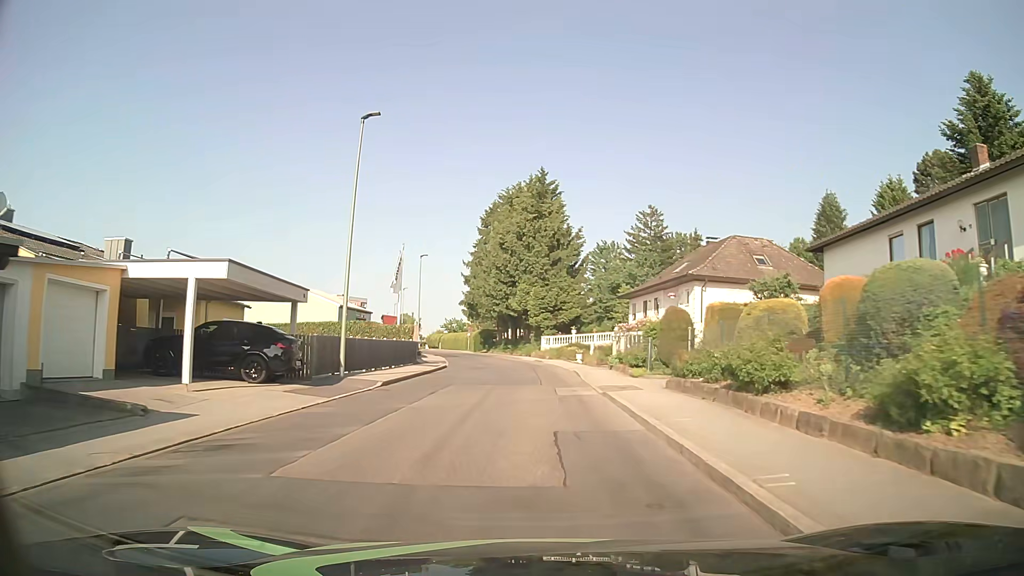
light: Day
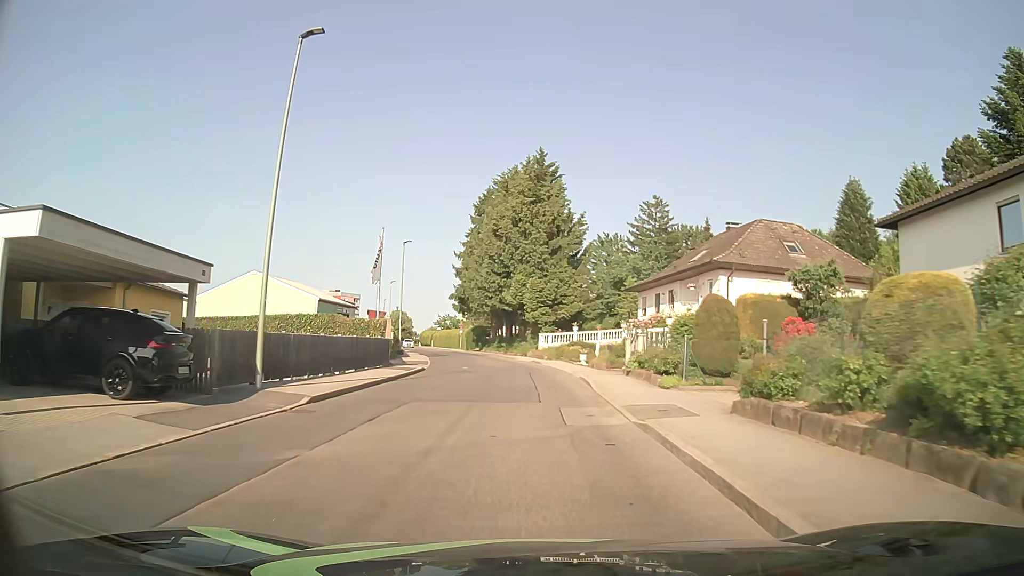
(+0.1, +6.2) m; 0°
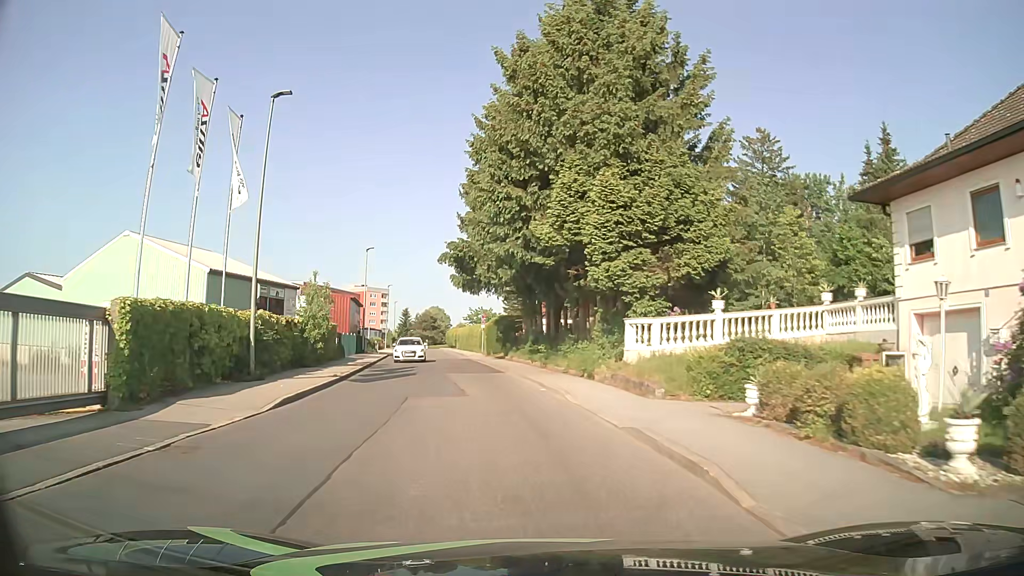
(-0.2, +31.4) m; -4°
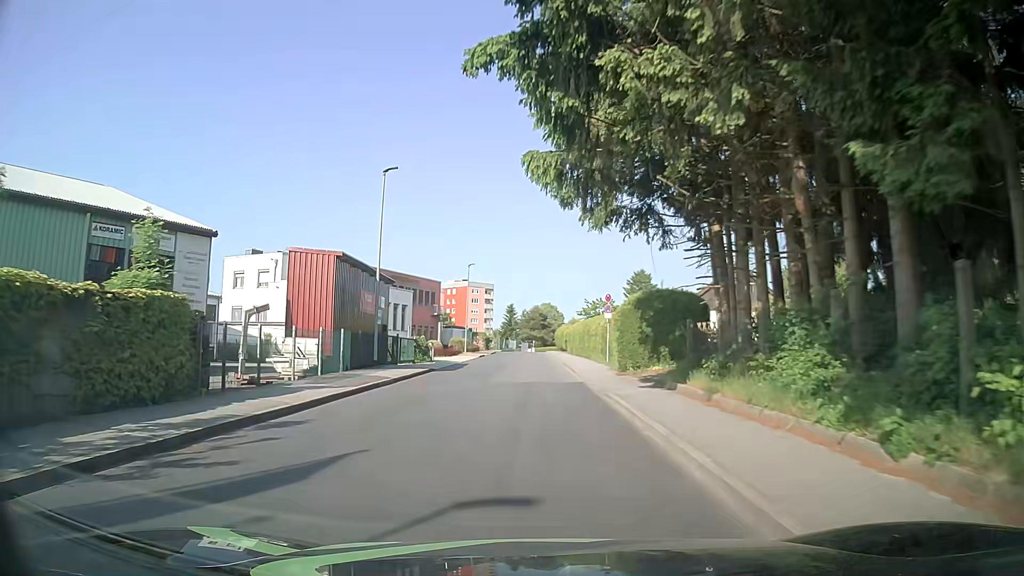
(-2.1, +25.7) m; -9°
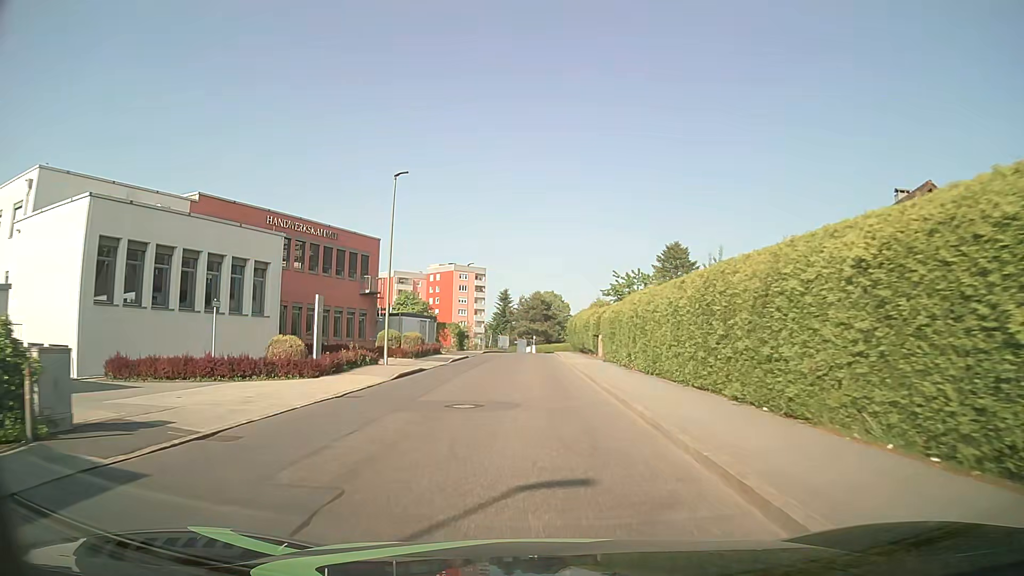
(-0.5, +33.7) m; -1°
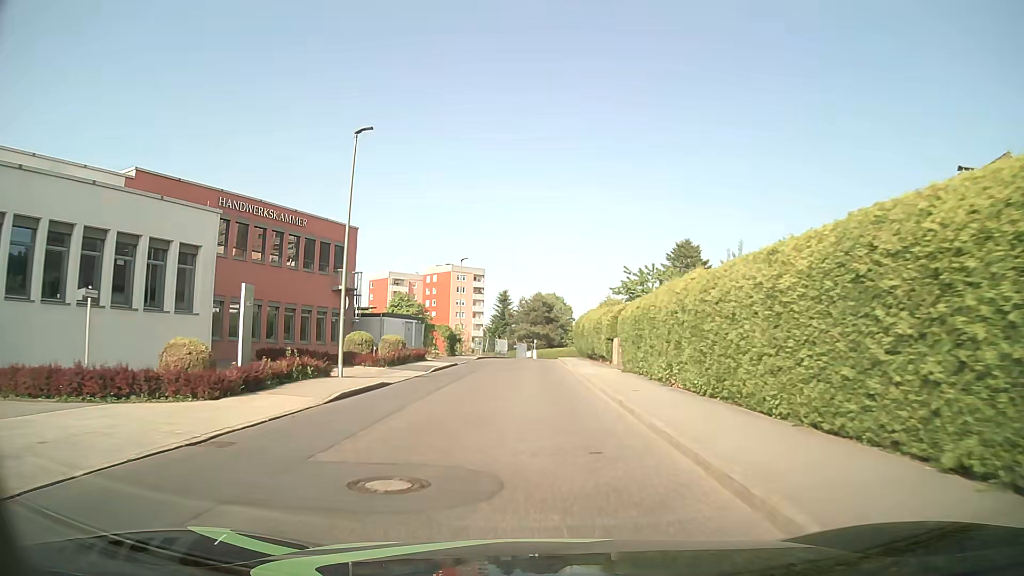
(0.0, +6.9) m; 0°
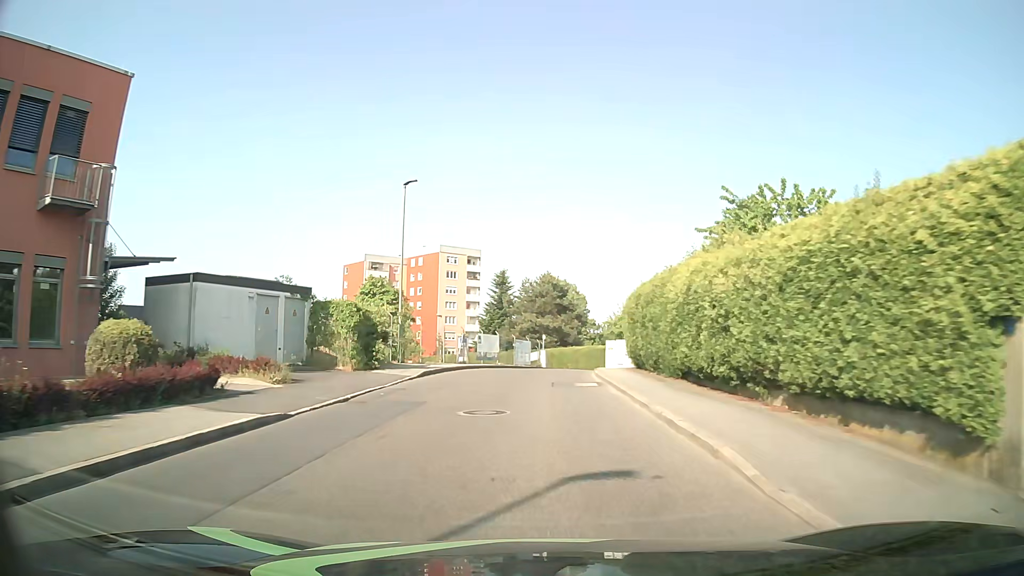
(-0.1, +27.5) m; 0°
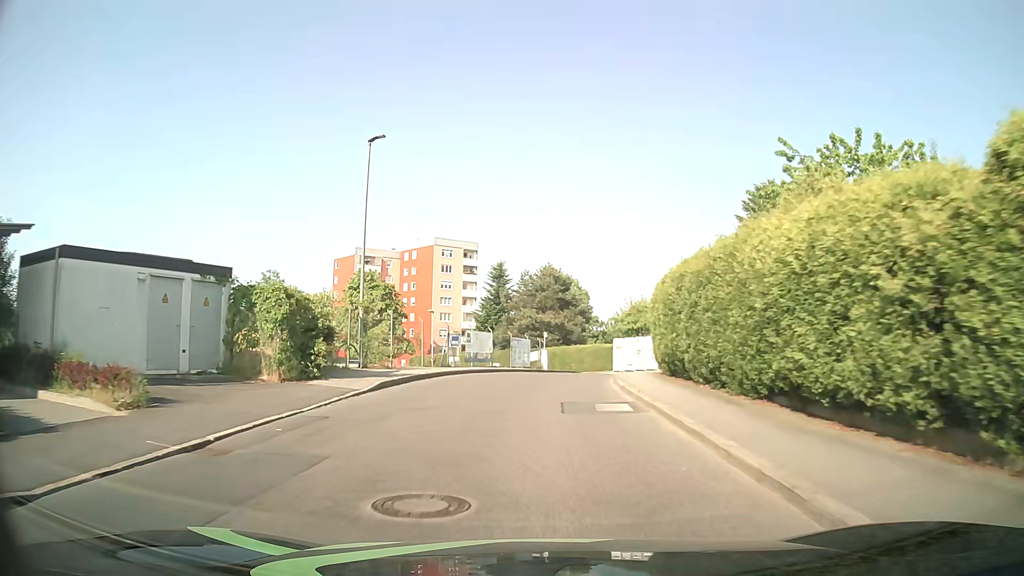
(0.0, +6.7) m; 0°
(0, +10) (0, +20) (+2, +30) (+4, +40) (+9, +49) (+9, +58) (+2, +65) (-6, +71) (-14, +77) (-22, +83) m
